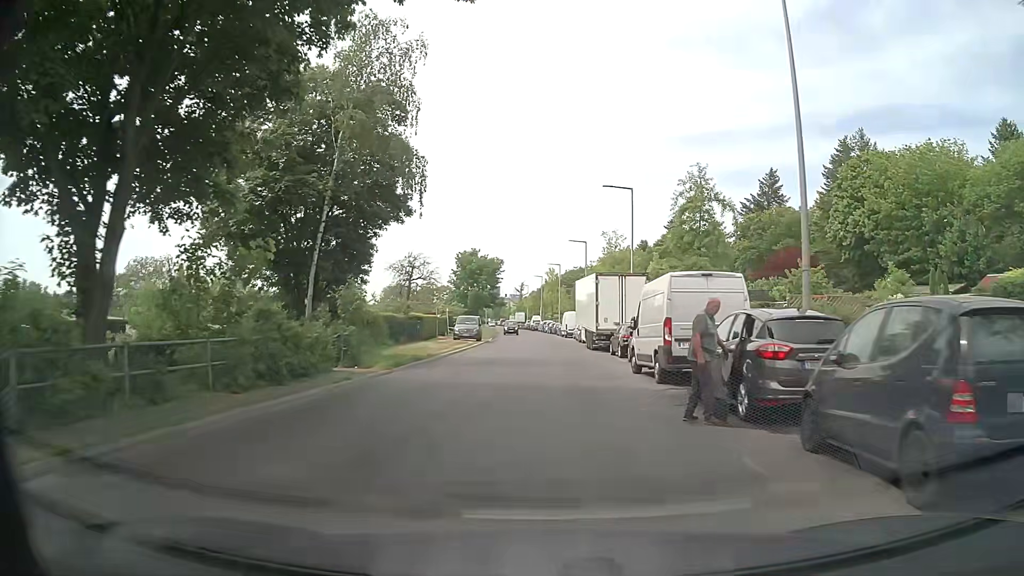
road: tertiary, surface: asphalt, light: Day
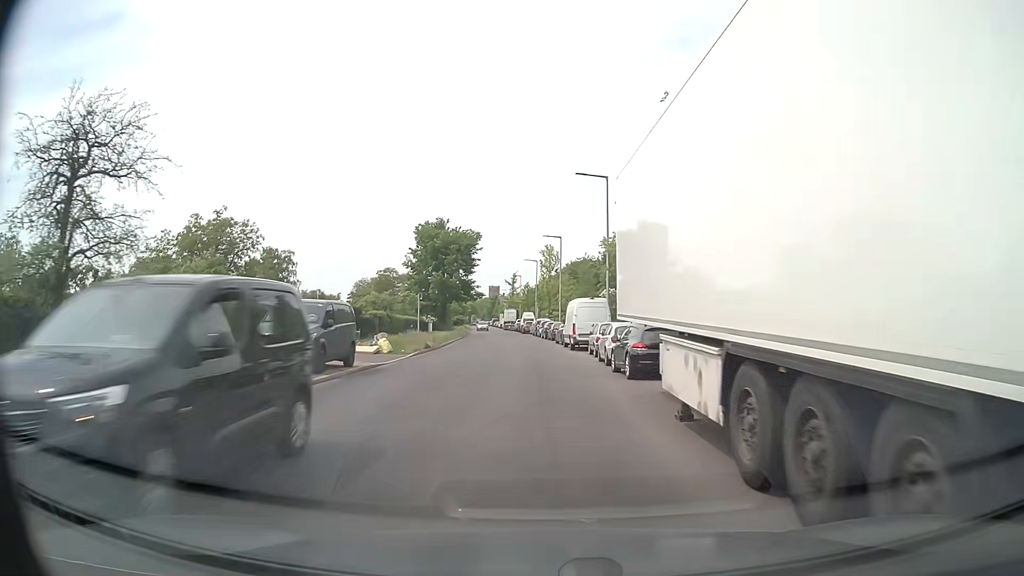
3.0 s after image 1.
(+0.8, +33.6) m; 0°
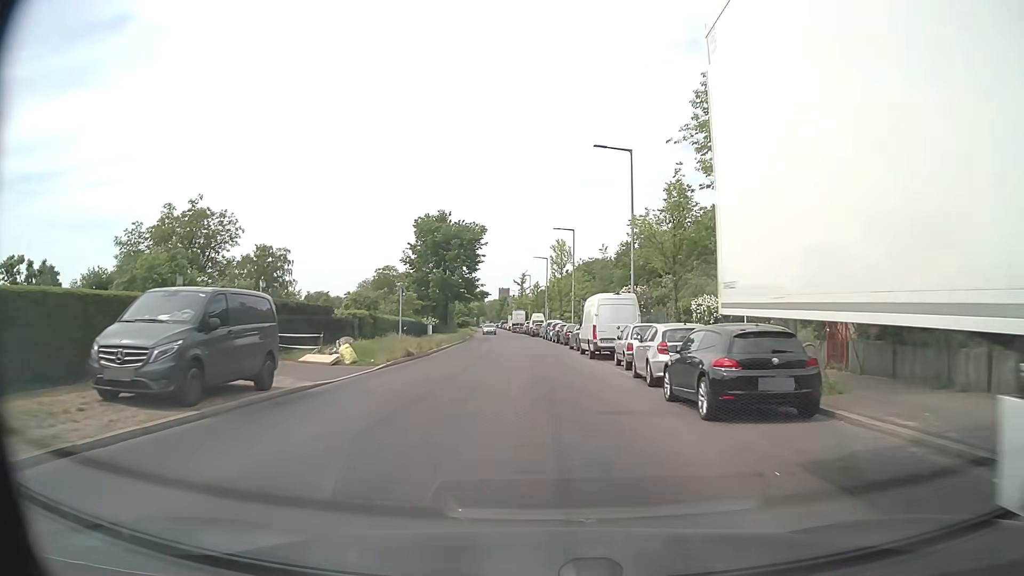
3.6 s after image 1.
(-0.1, +7.1) m; -1°
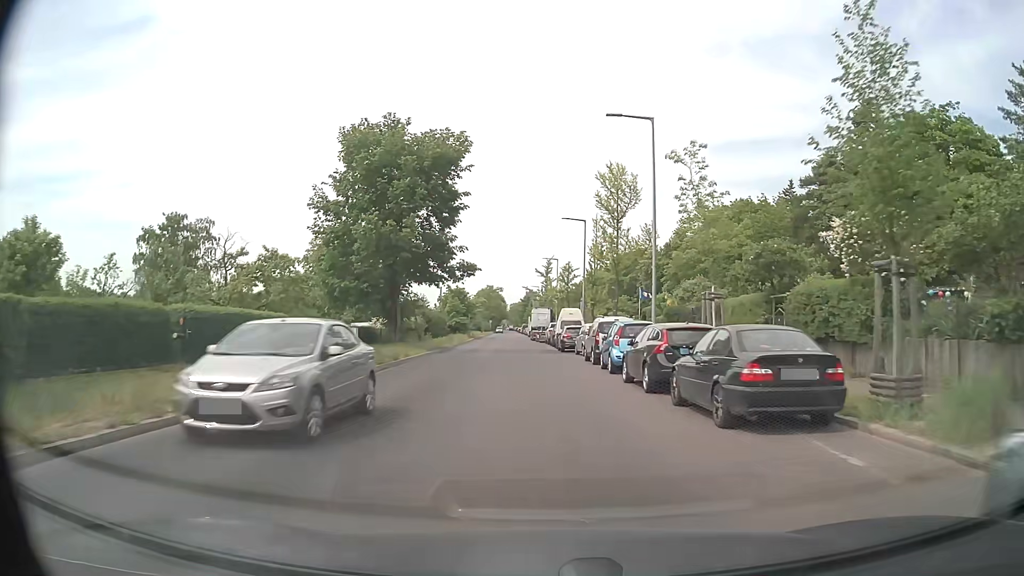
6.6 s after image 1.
(-0.5, +36.6) m; -2°
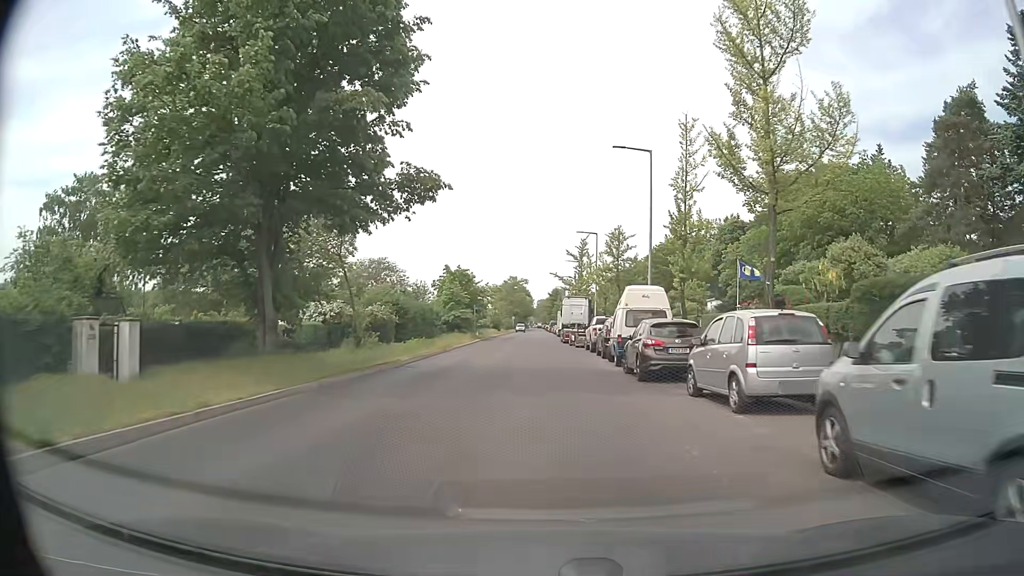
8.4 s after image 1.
(-0.4, +22.5) m; -2°
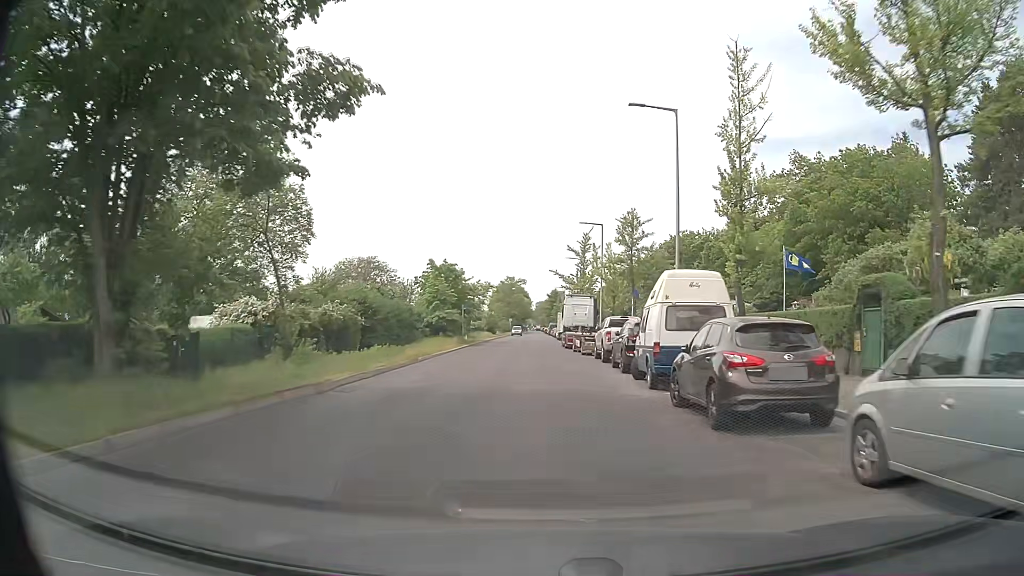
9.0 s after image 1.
(0.0, +7.4) m; 0°
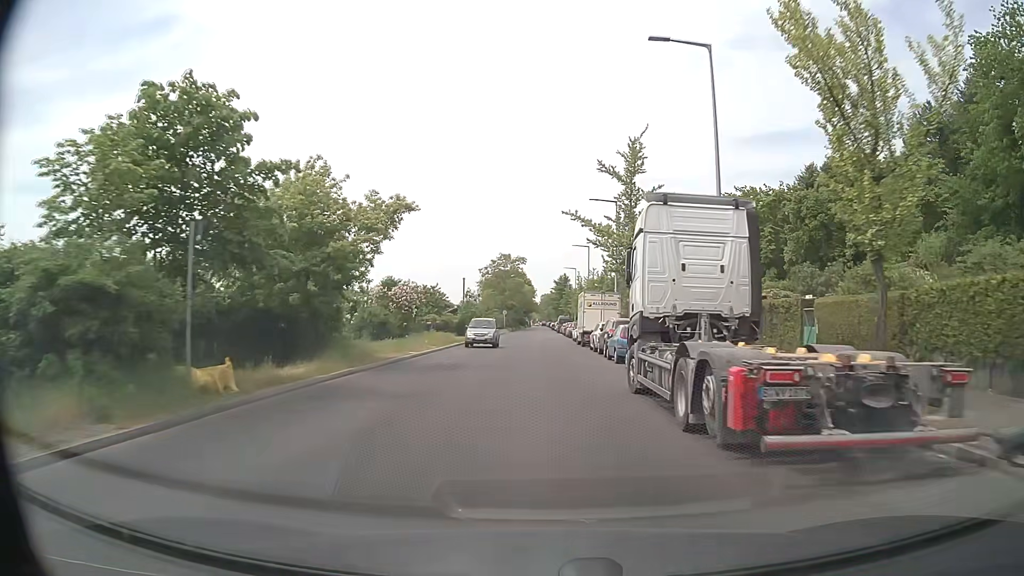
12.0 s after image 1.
(-0.2, +38.3) m; 0°
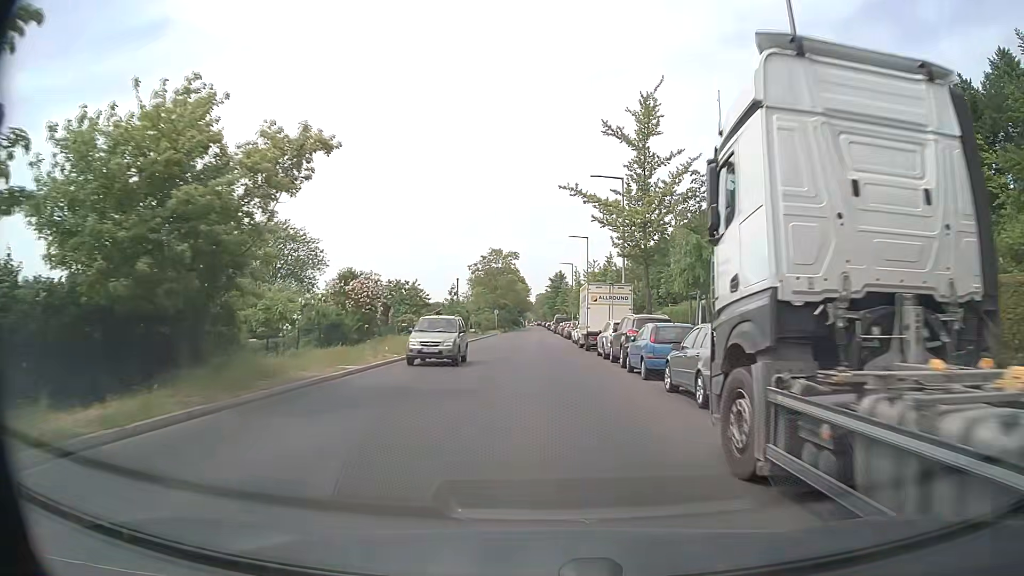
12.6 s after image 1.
(0.0, +7.9) m; 0°
(0, +10) (0, +20) (0, +30) (0, +40) (0, +50) (0, +60) (0, +70) (-1, +80) (-1, +90) (-1, +100) m
